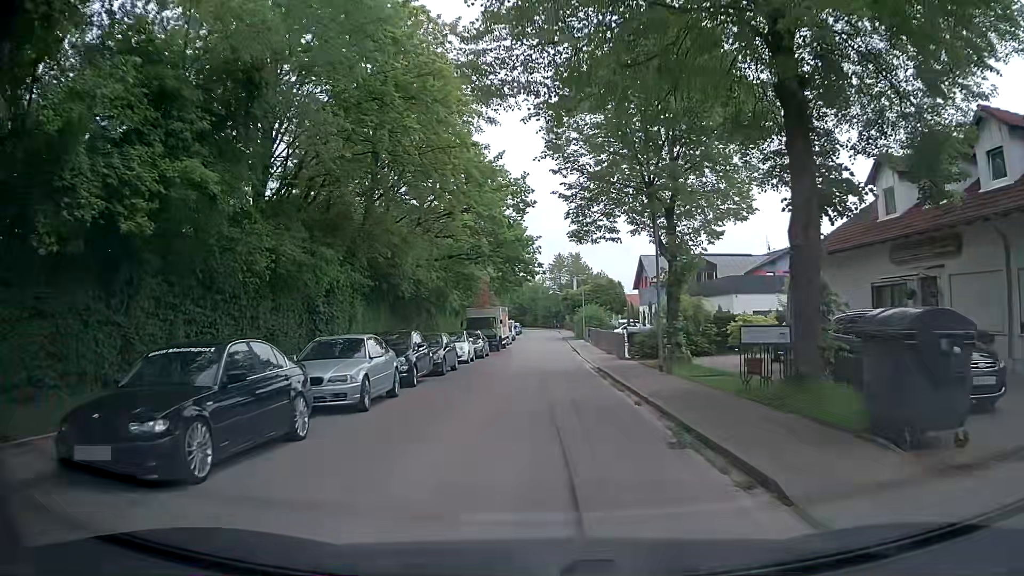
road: residential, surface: asphalt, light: Day
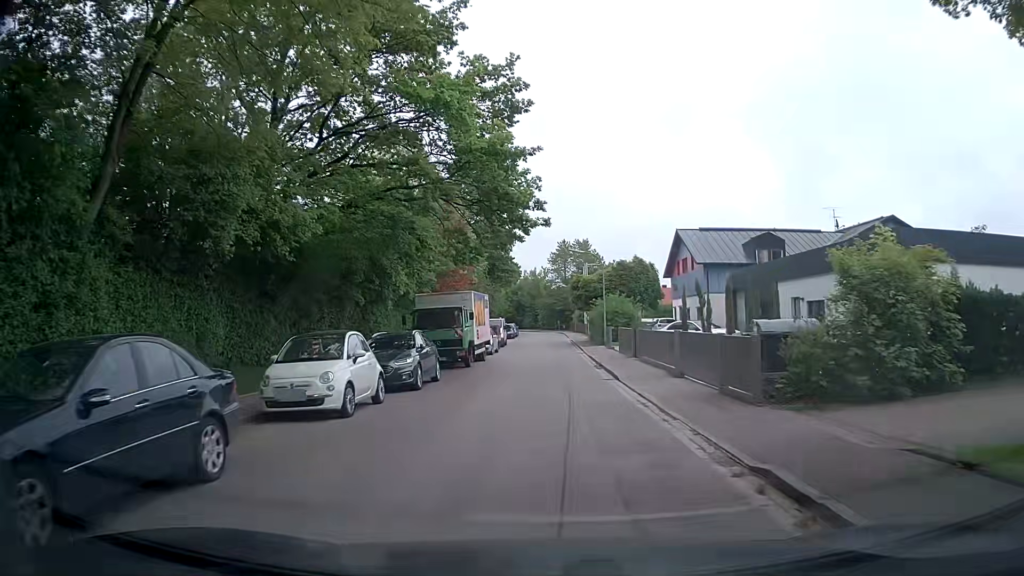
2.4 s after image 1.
(-0.3, +19.0) m; -1°
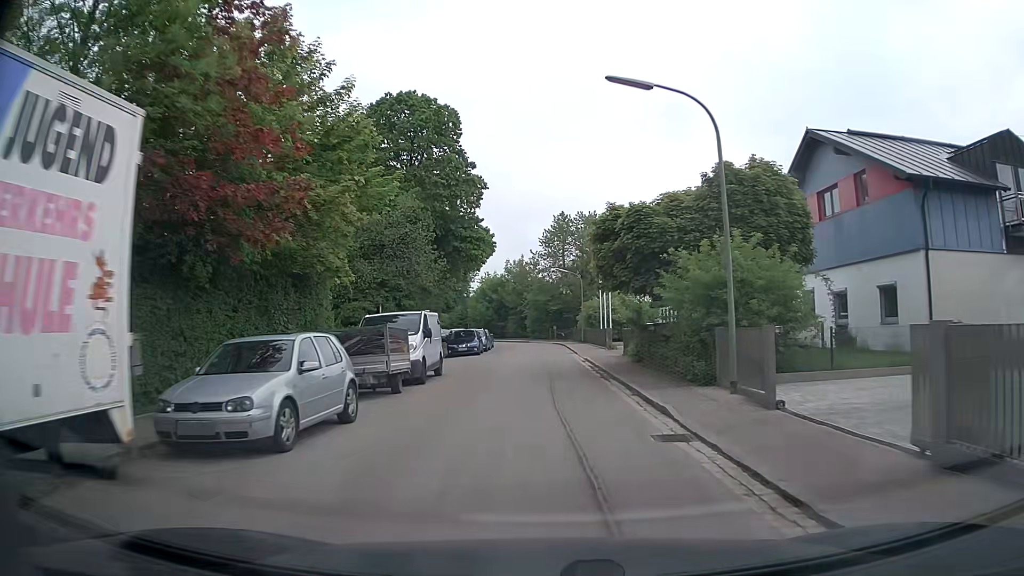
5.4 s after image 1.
(+0.4, +28.4) m; +2°
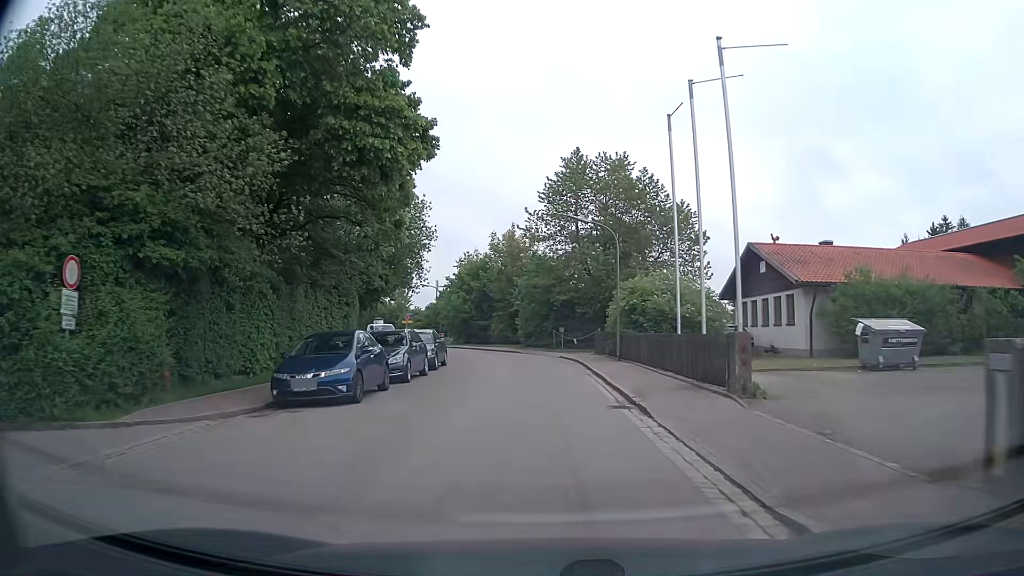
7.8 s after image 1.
(-0.2, +24.3) m; -1°
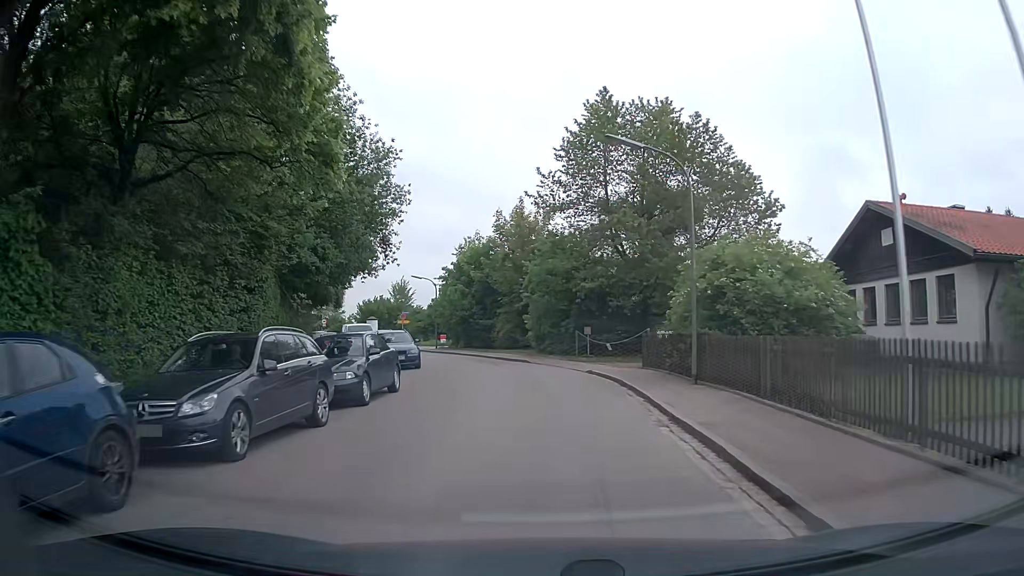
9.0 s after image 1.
(-0.1, +11.0) m; -1°
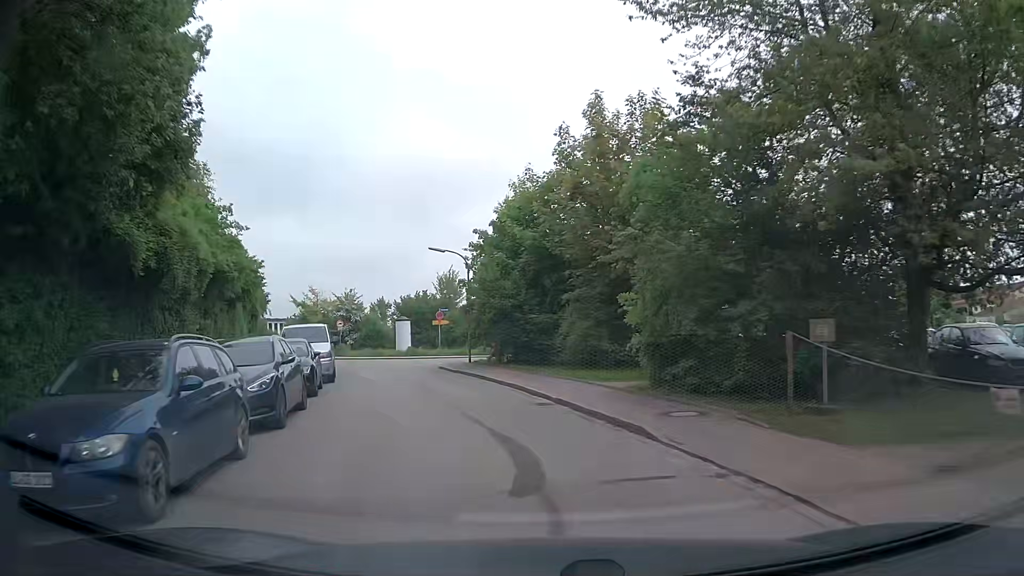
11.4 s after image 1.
(-0.9, +19.8) m; -7°
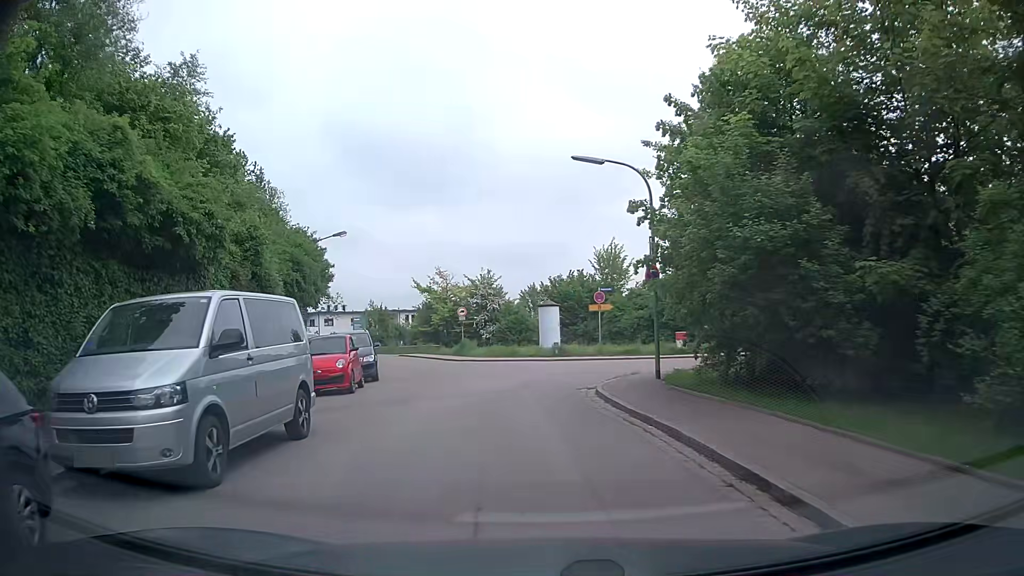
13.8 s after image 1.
(-1.9, +16.0) m; -14°
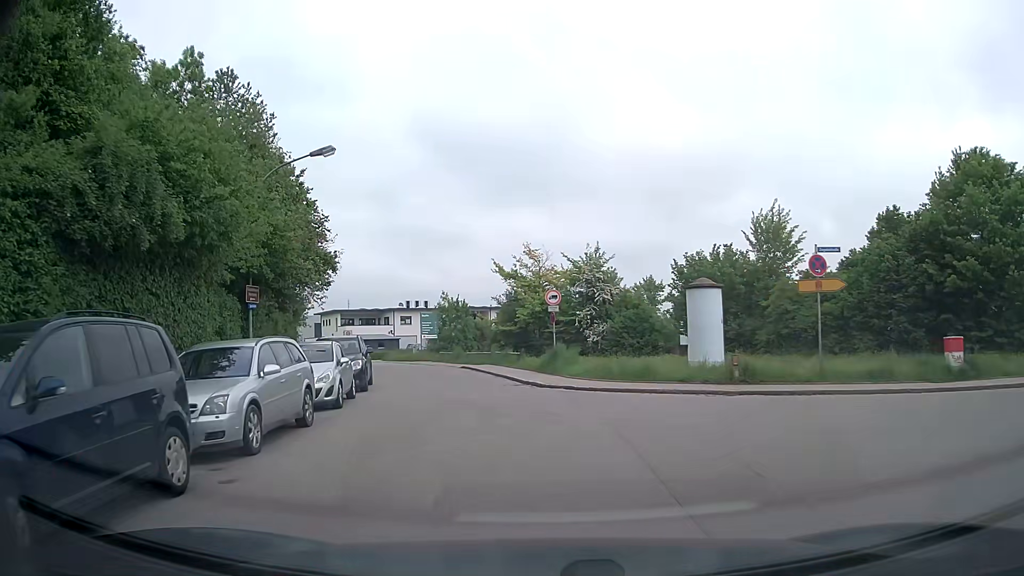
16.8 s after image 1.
(-1.3, +18.3) m; -9°
(0, +10) (-2, +20) (-4, +30) (-7, +39) (-11, +48) (-16, +57) (-21, +66) (-26, +74) (-32, +82) (-38, +90) m
